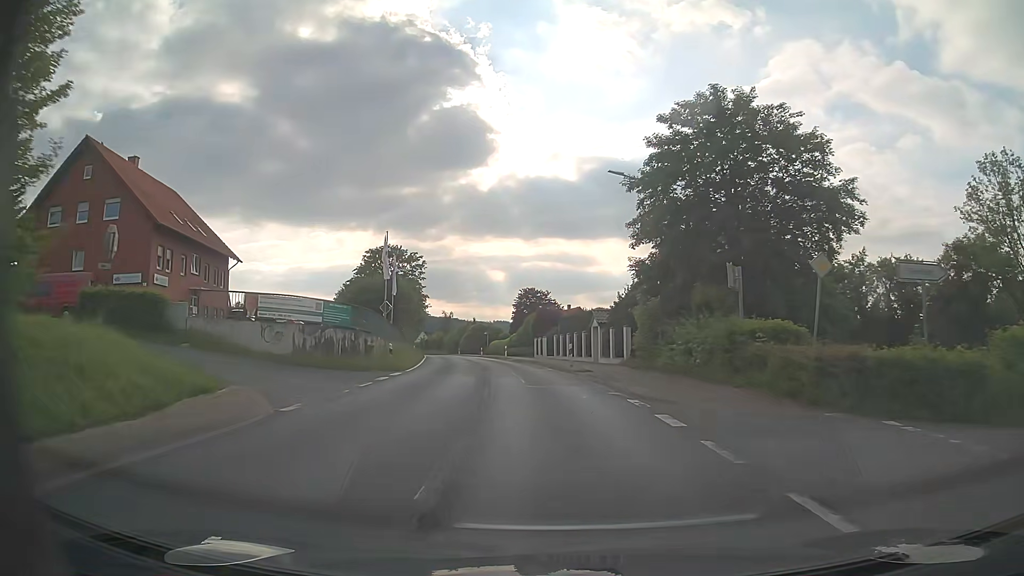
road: primary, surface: asphalt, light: Day
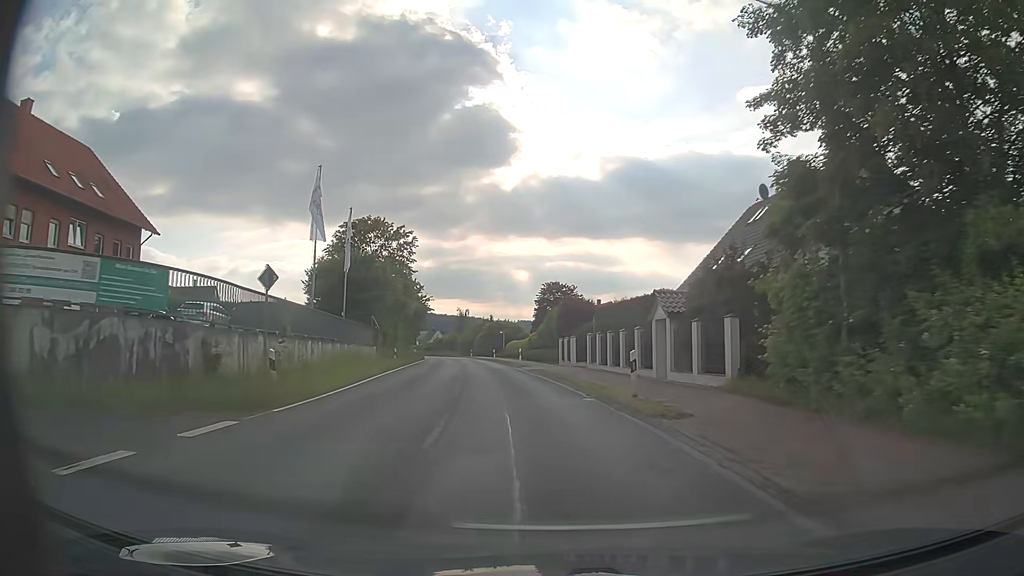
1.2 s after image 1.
(-0.3, +15.4) m; -2°
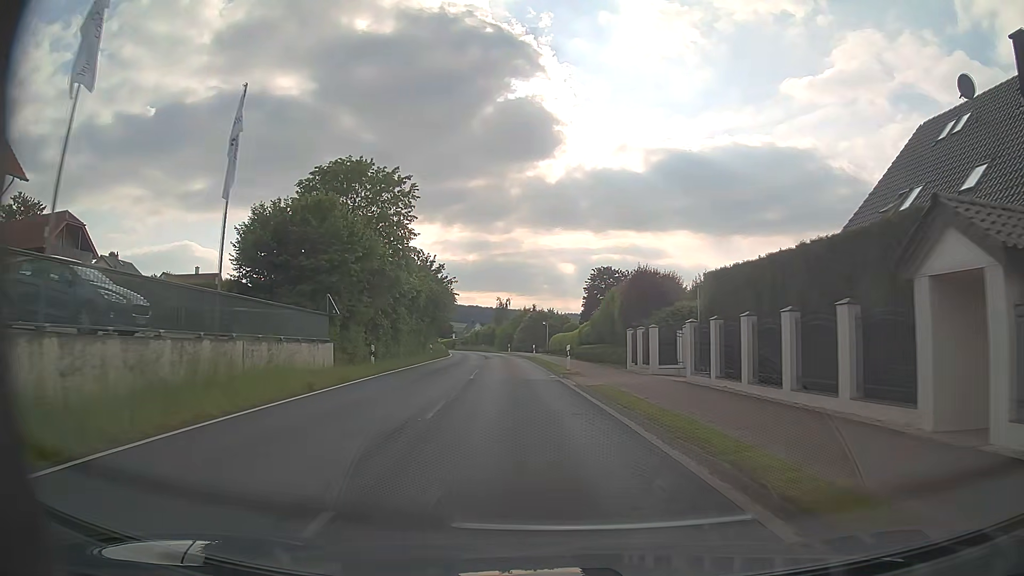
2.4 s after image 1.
(-0.6, +15.5) m; -4°
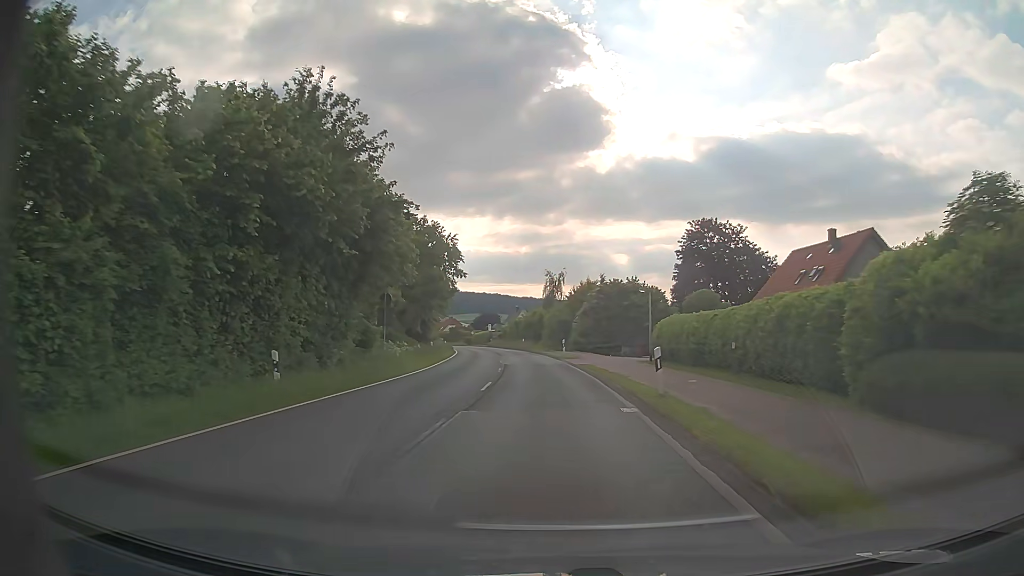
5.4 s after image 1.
(-2.2, +39.2) m; -5°
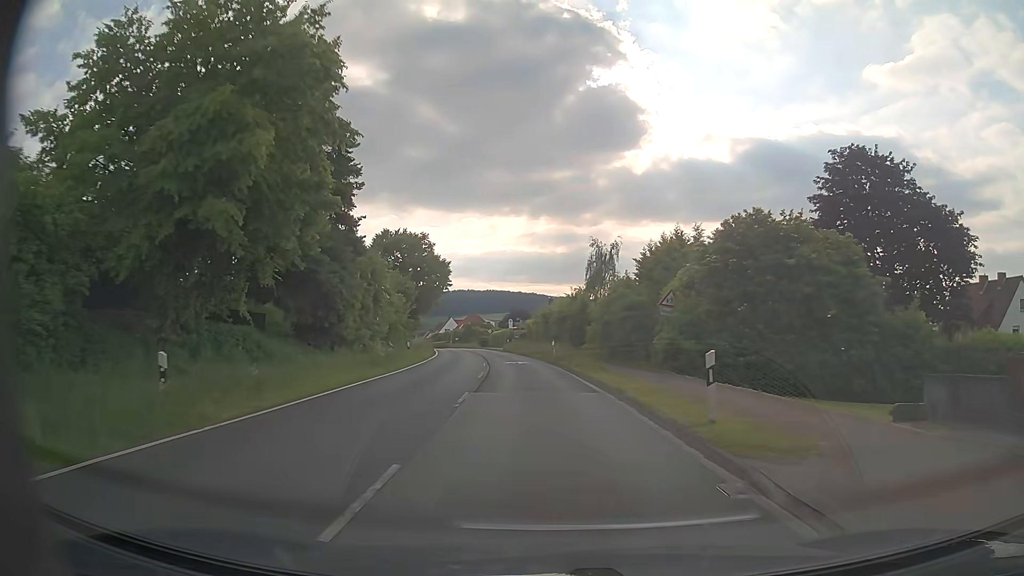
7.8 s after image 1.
(-0.6, +31.5) m; -3°
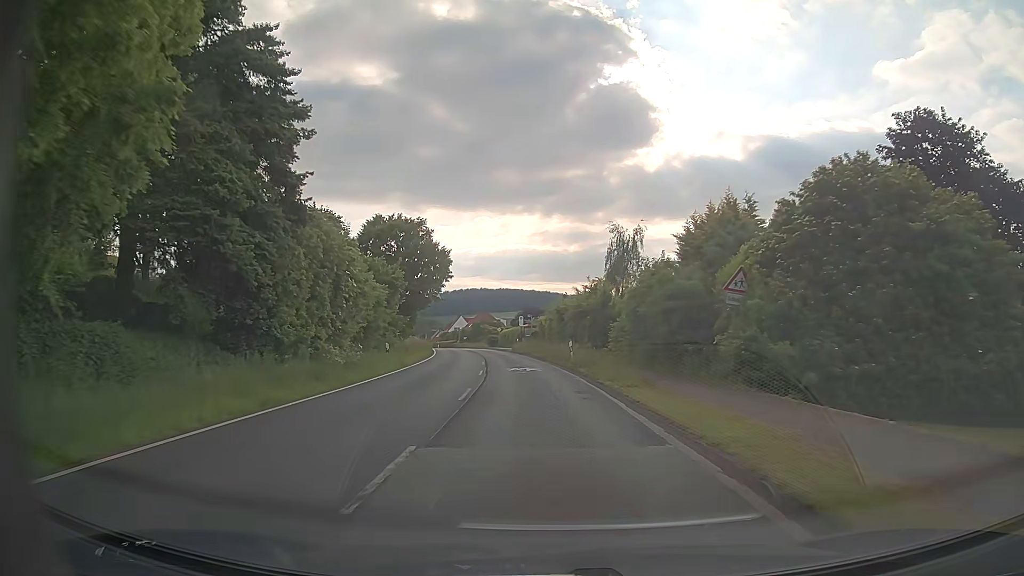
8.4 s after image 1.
(-0.1, +7.8) m; -1°
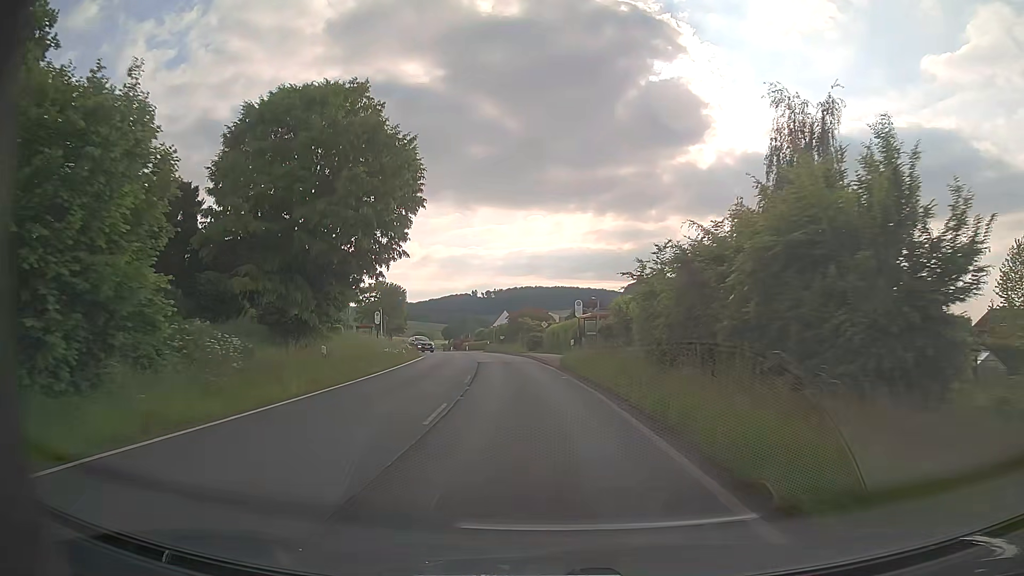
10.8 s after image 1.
(-1.2, +31.2) m; -5°
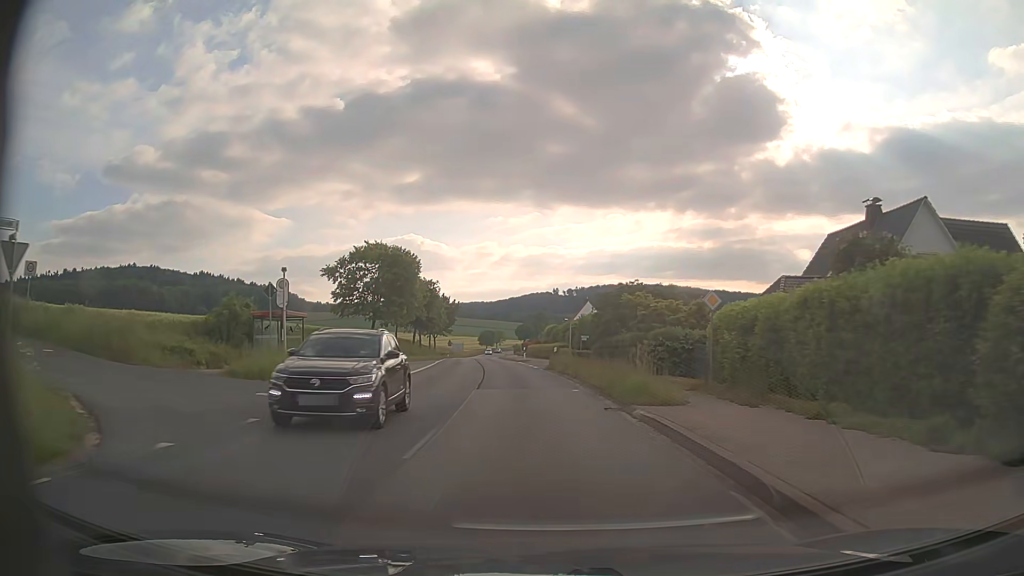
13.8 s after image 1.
(-2.4, +38.8) m; -7°
(0, +10) (-1, +20) (-1, +30) (-2, +40) (-3, +50) (-5, +60) (-6, +70) (-7, +80) (-8, +90) (-9, +100) m
